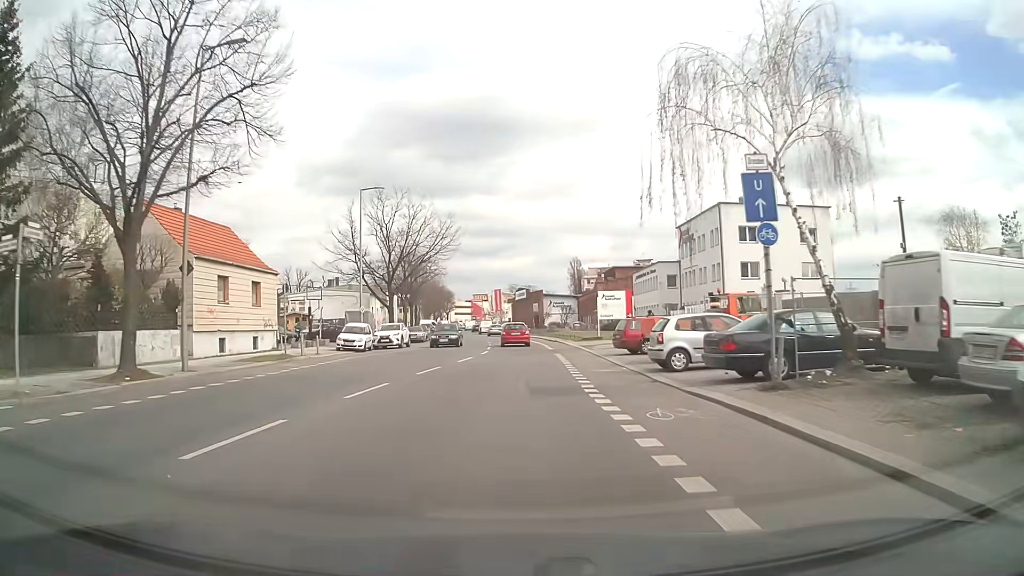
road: tertiary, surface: asphalt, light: Day
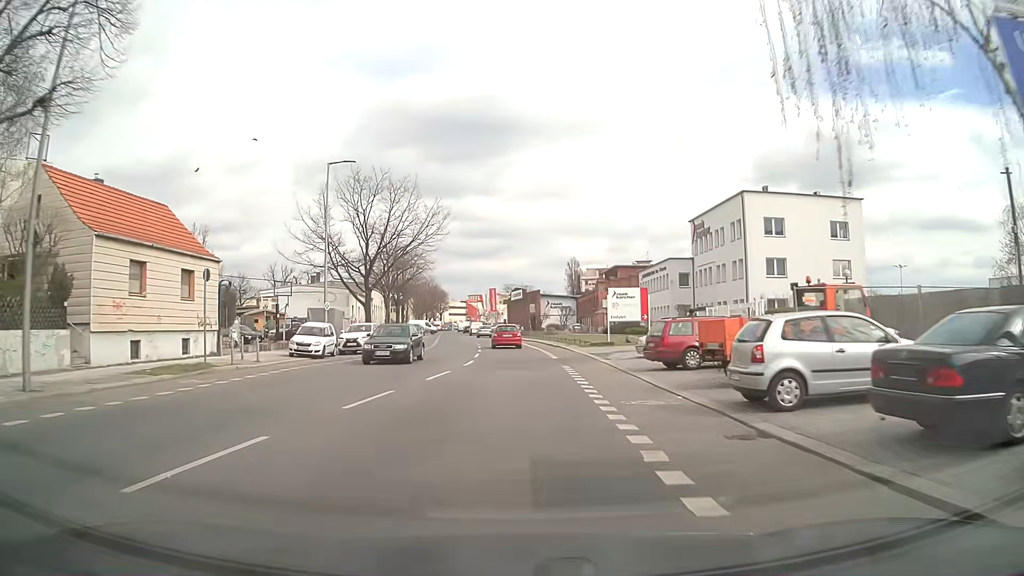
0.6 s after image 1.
(+0.1, +7.5) m; +1°
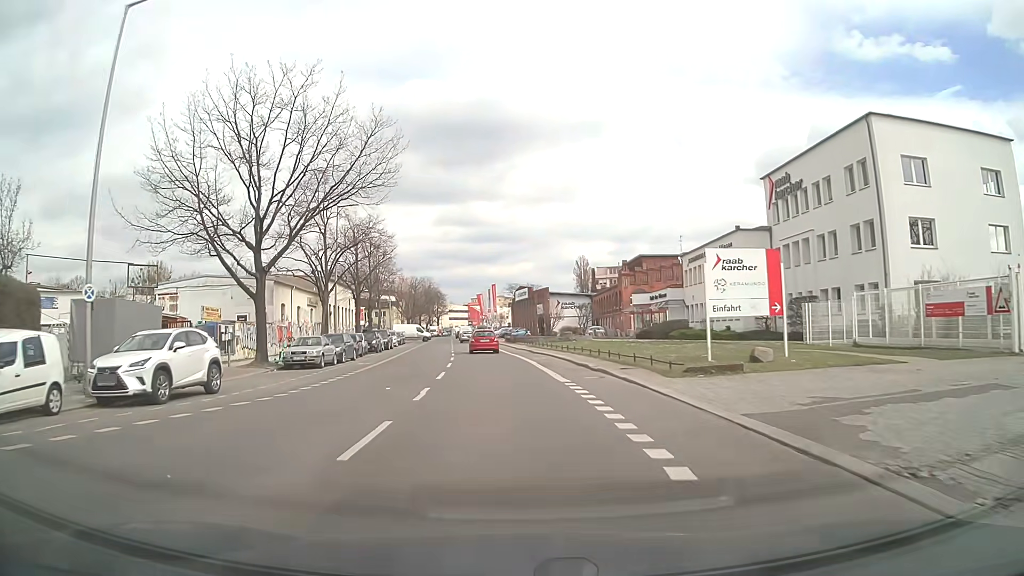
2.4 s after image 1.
(+0.2, +21.9) m; -1°
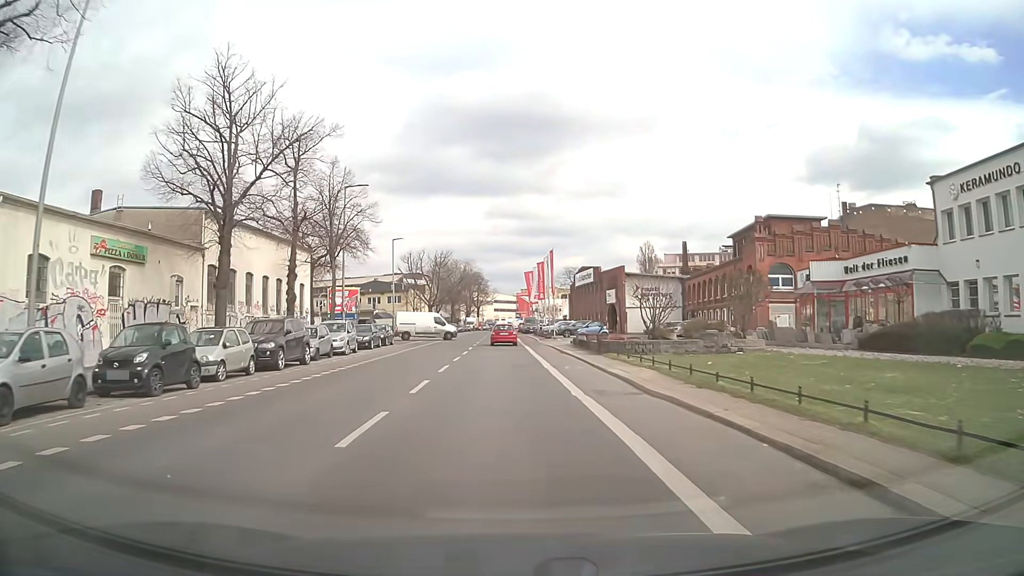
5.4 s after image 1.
(-1.4, +35.9) m; -4°
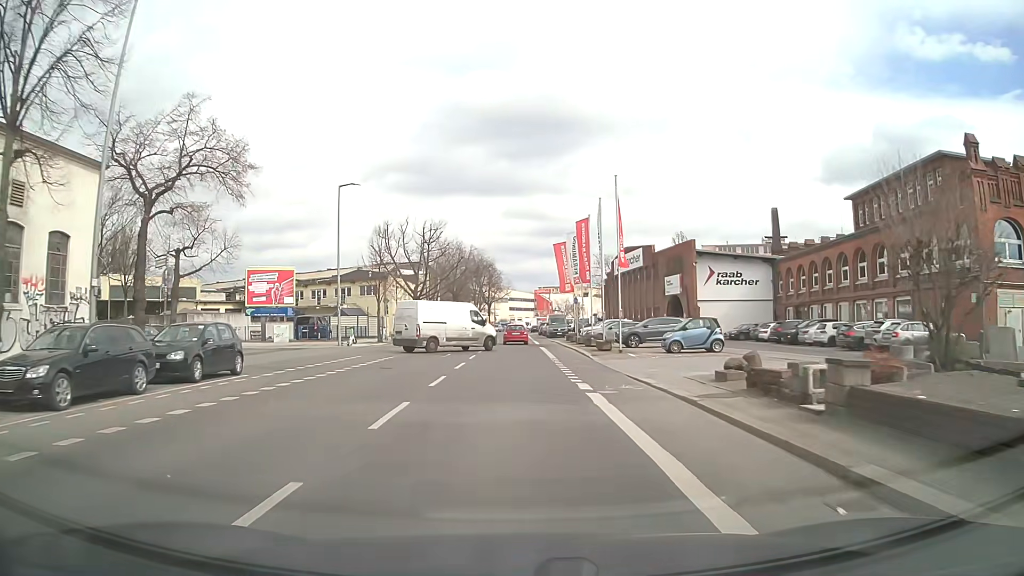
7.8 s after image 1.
(-0.6, +28.8) m; -2°
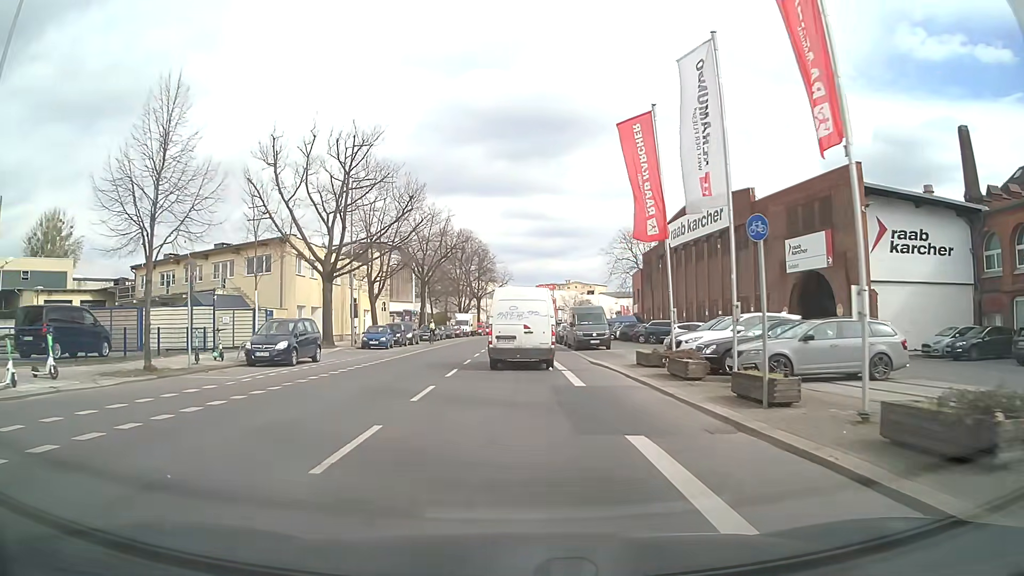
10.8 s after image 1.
(+0.1, +32.4) m; 0°
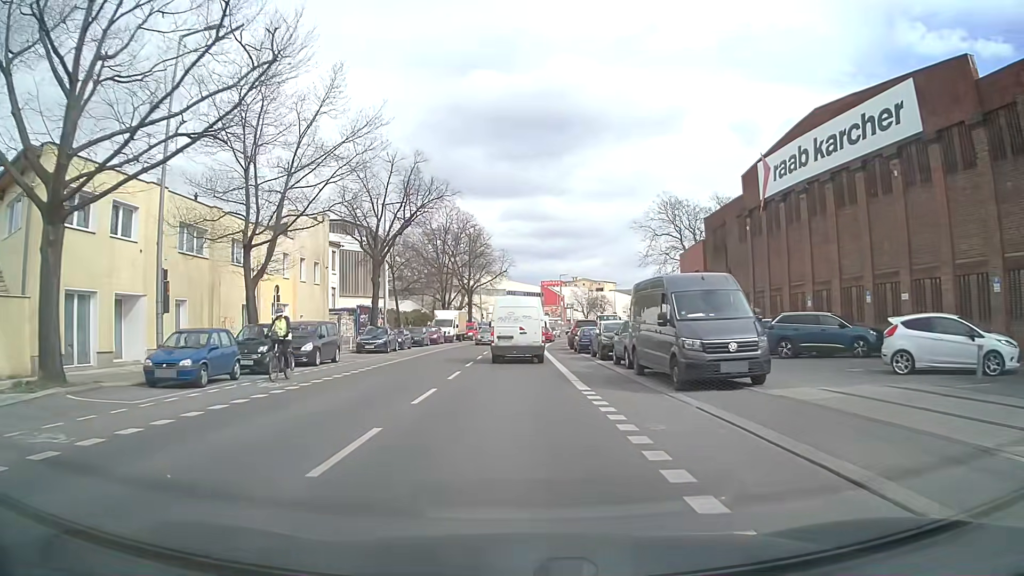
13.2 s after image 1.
(+0.2, +24.2) m; 0°
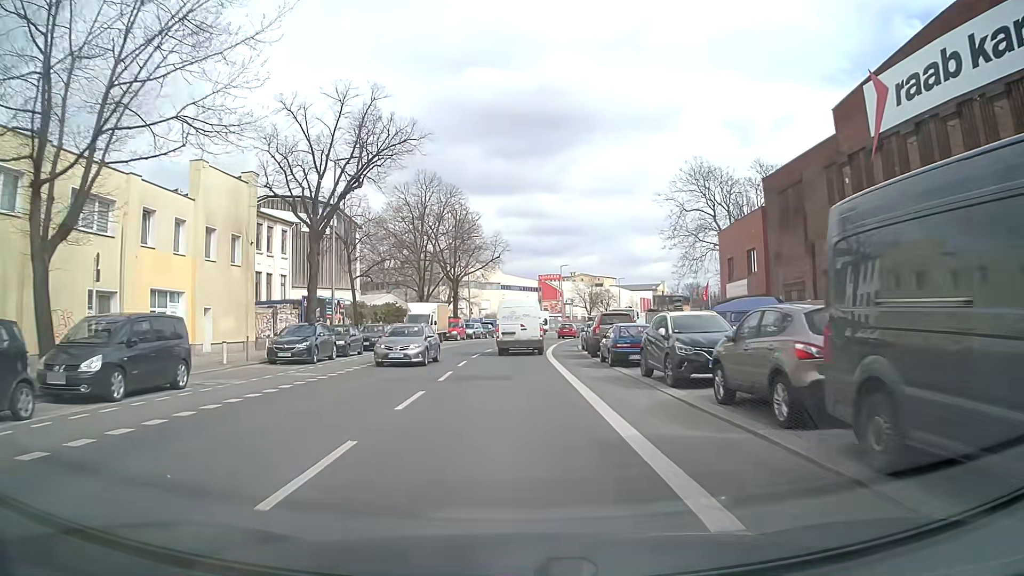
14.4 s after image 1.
(0.0, +13.4) m; 0°
(0, +10) (0, +20) (0, +30) (+1, +40) (+2, +50) (+3, +60) (+6, +70) (+8, +79) (+11, +89) (+15, +98) m
